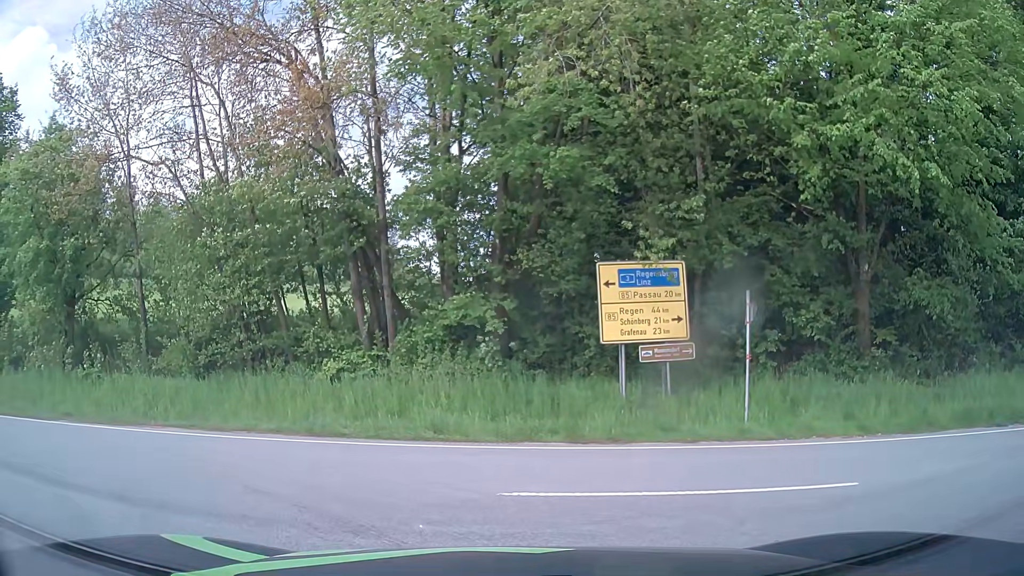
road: tertiary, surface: asphalt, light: Day
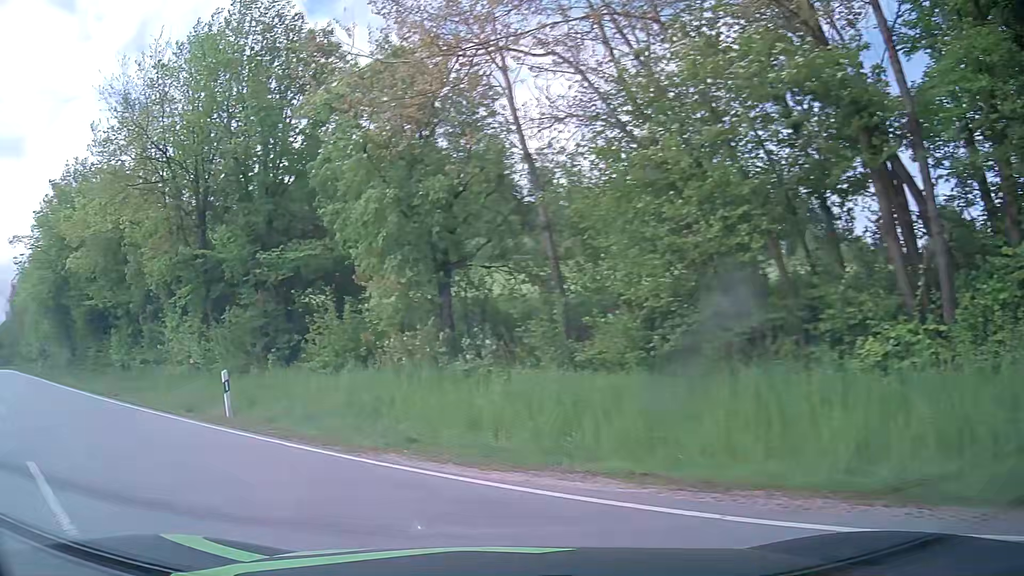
(-2.3, +6.9) m; -38°
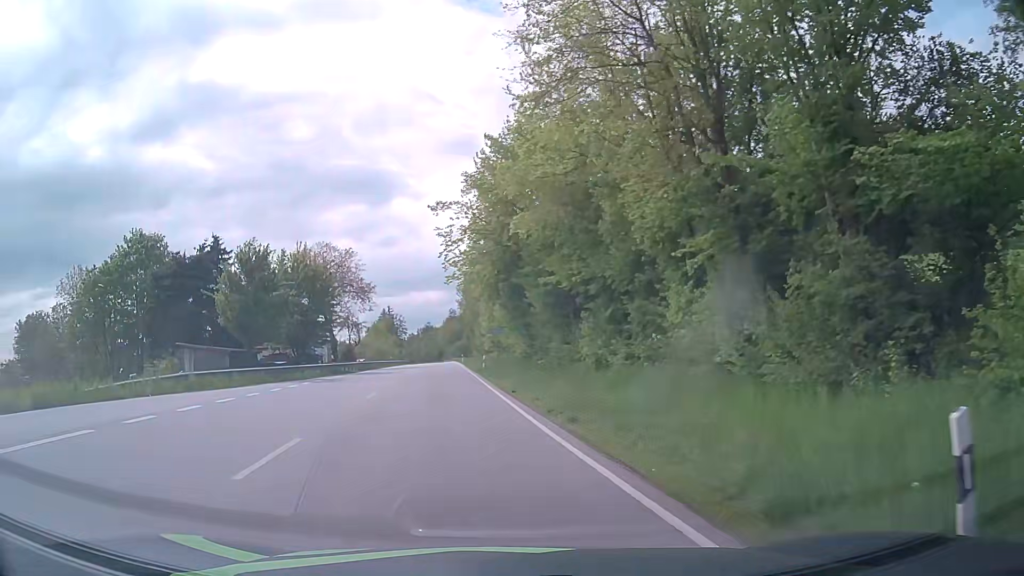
(-4.7, +10.1) m; -41°
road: primary
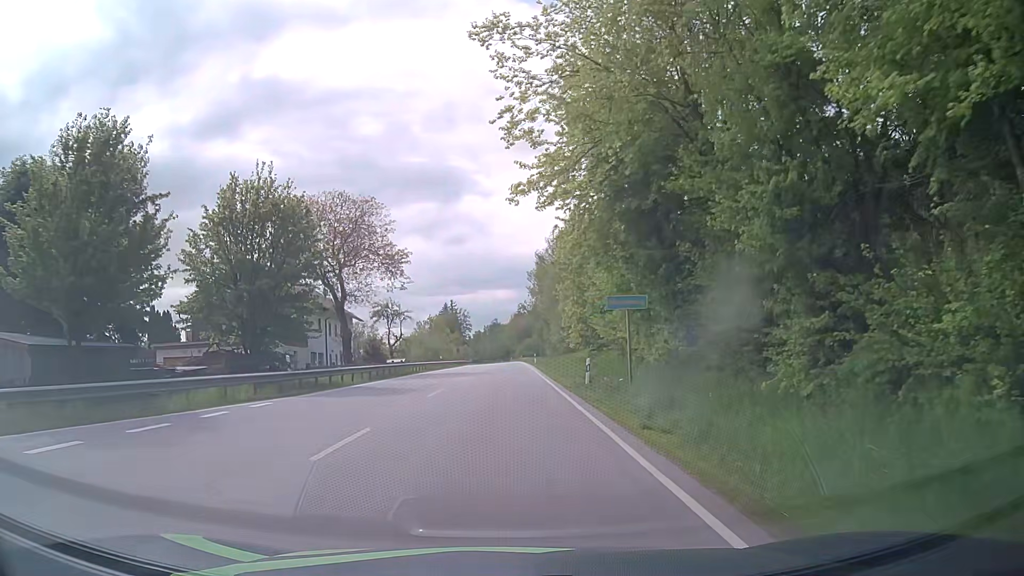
(-2.5, +23.4) m; -8°
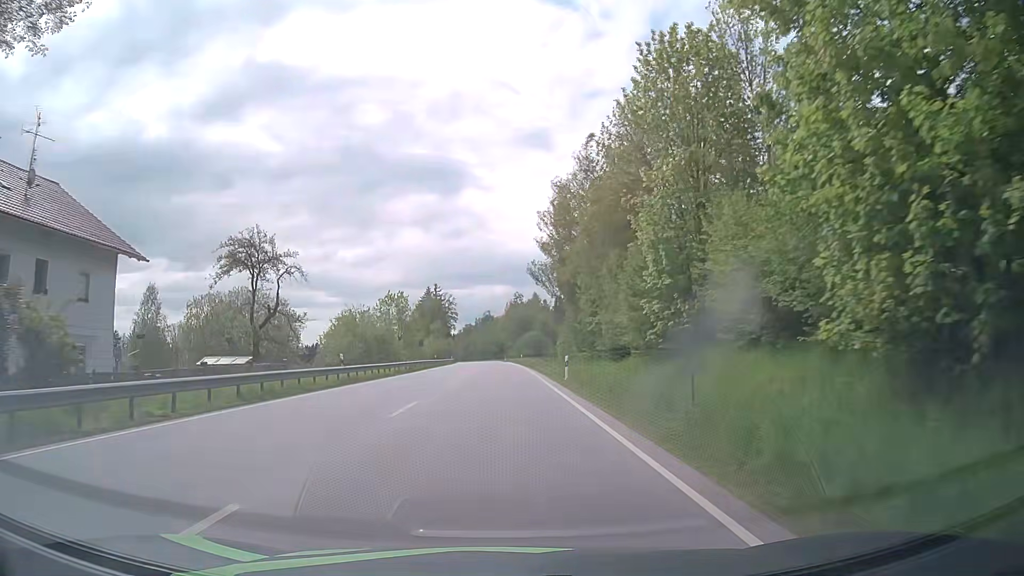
(+0.2, +43.0) m; +1°
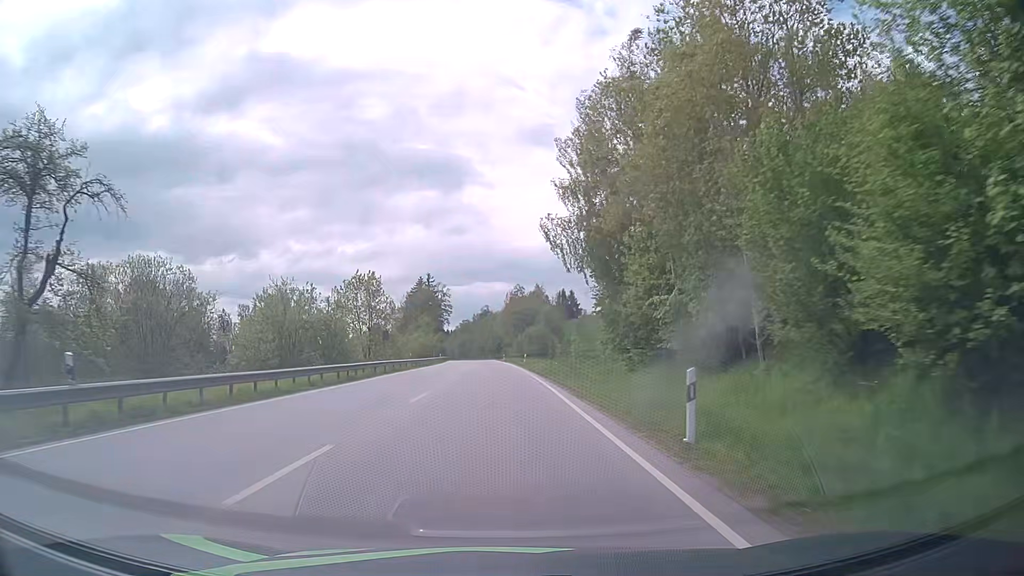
(0.0, +20.6) m; 0°
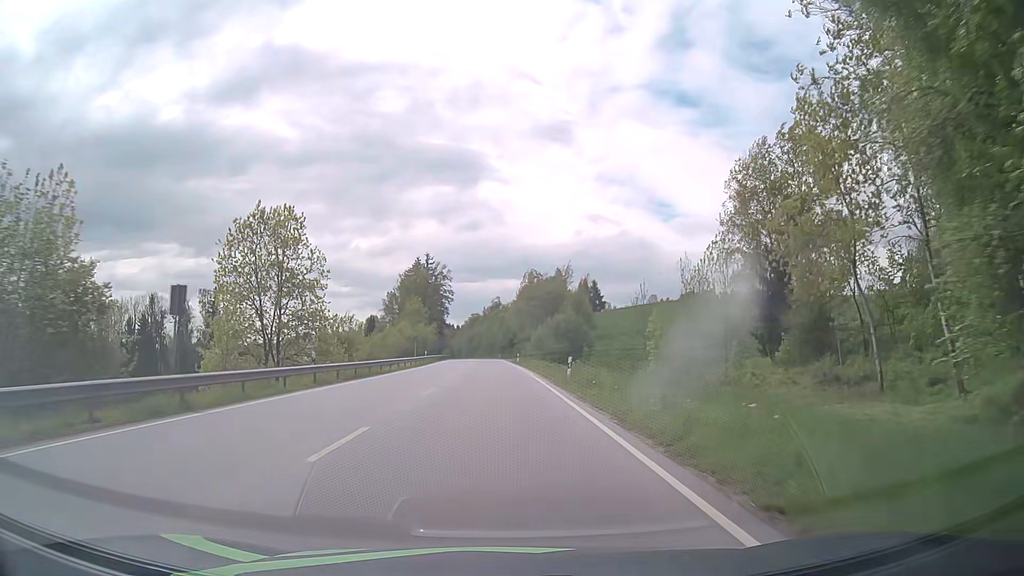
(-0.3, +34.1) m; -1°
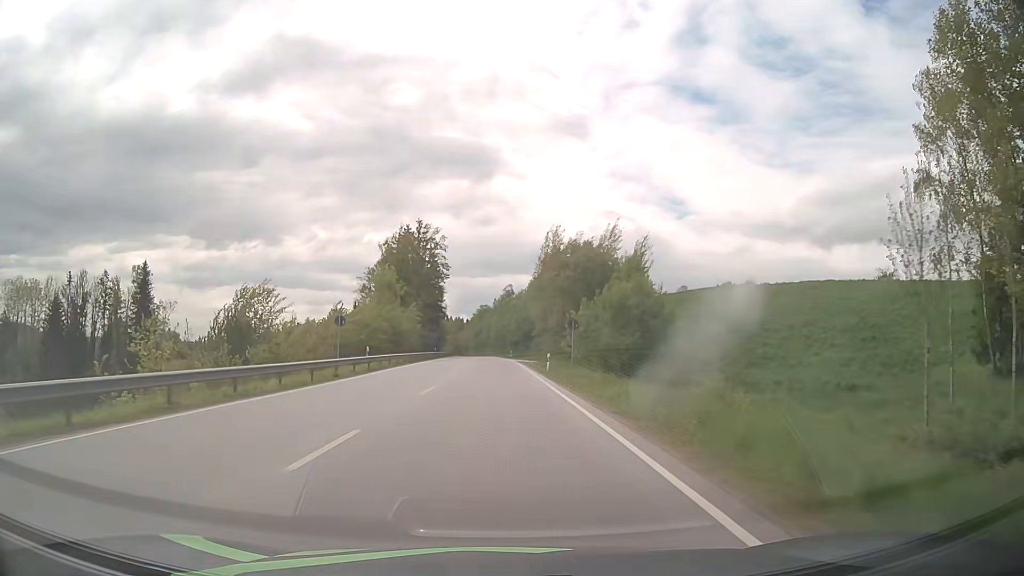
(-0.4, +37.3) m; -1°
(0, +10) (0, +20) (0, +30) (0, +40) (-1, +50) (-1, +60) (-1, +70) (-1, +80) (-2, +90) (-2, +100) m
